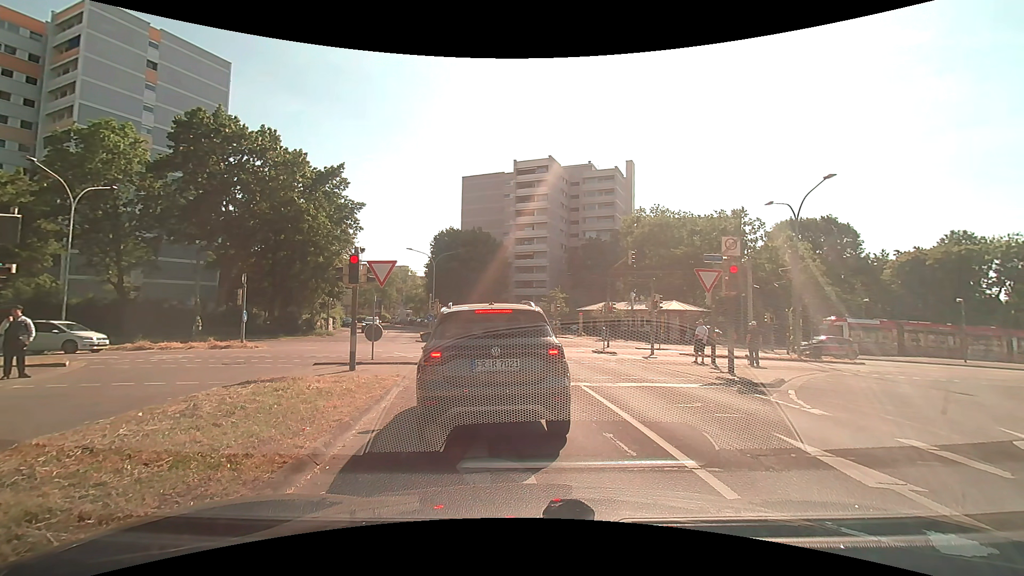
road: residential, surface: asphalt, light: Day
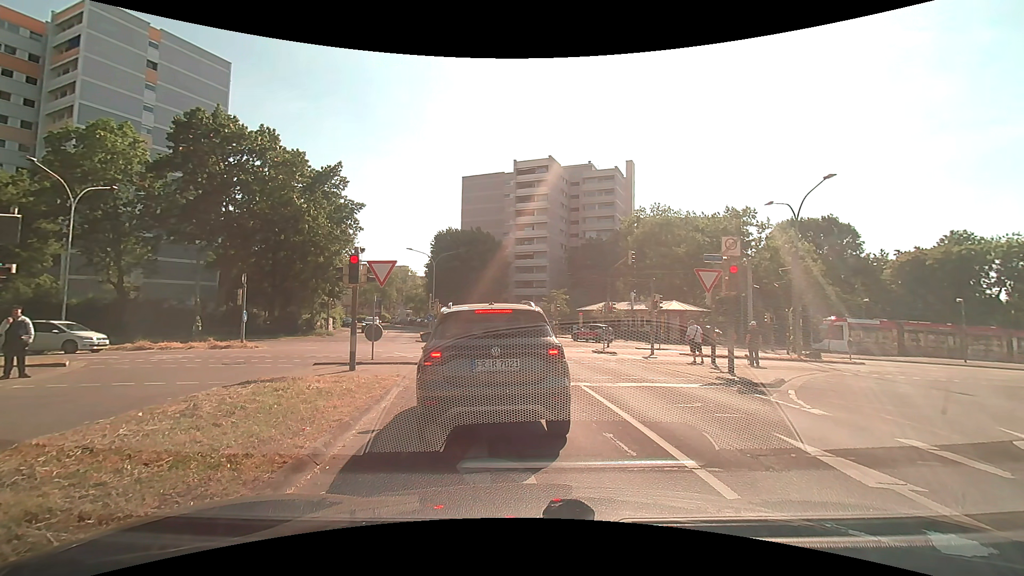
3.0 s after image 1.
(0.0, 0.0) m; 0°
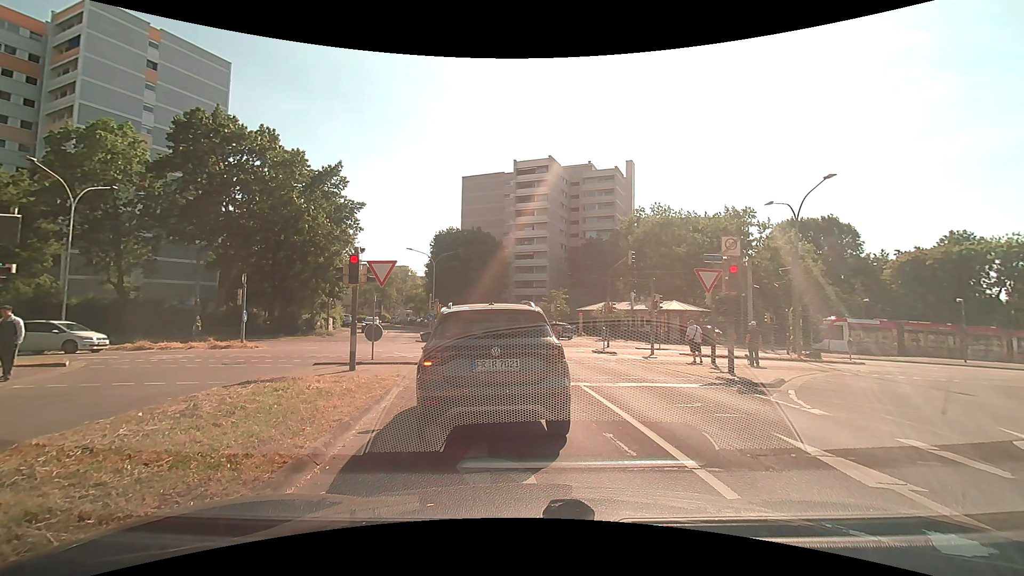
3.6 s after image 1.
(0.0, 0.0) m; 0°
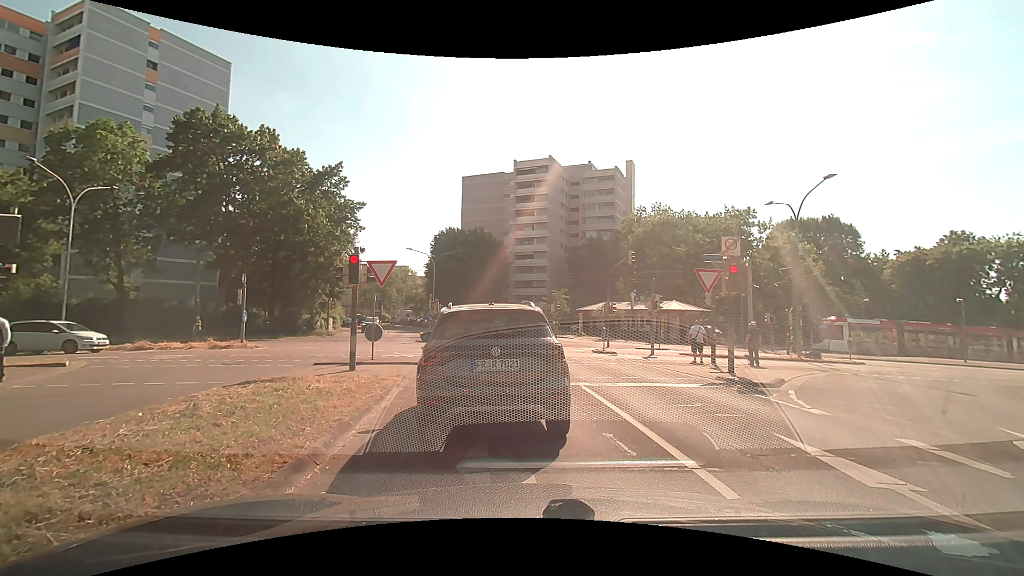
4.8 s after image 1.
(0.0, 0.0) m; 0°
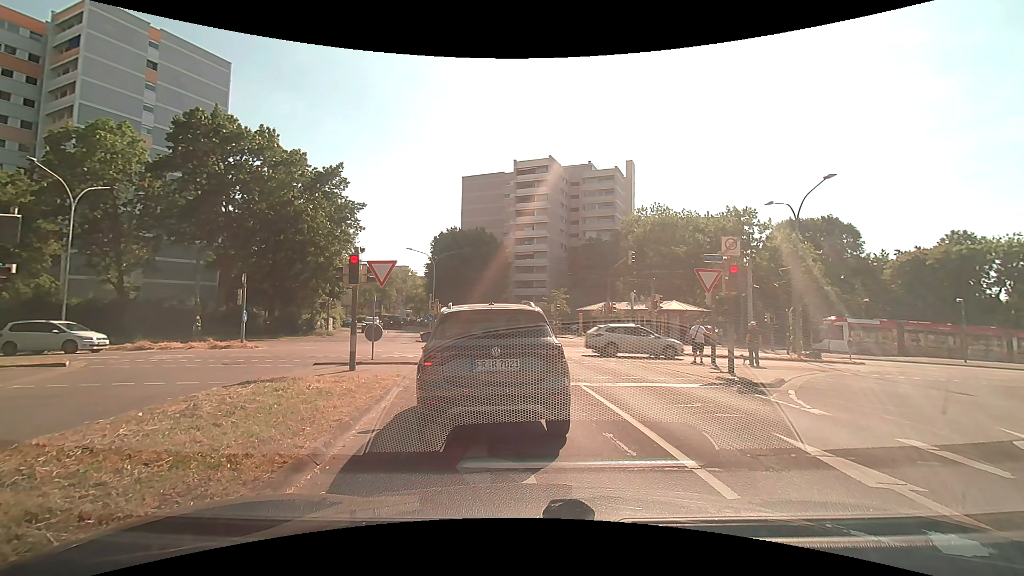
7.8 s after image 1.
(0.0, 0.0) m; 0°
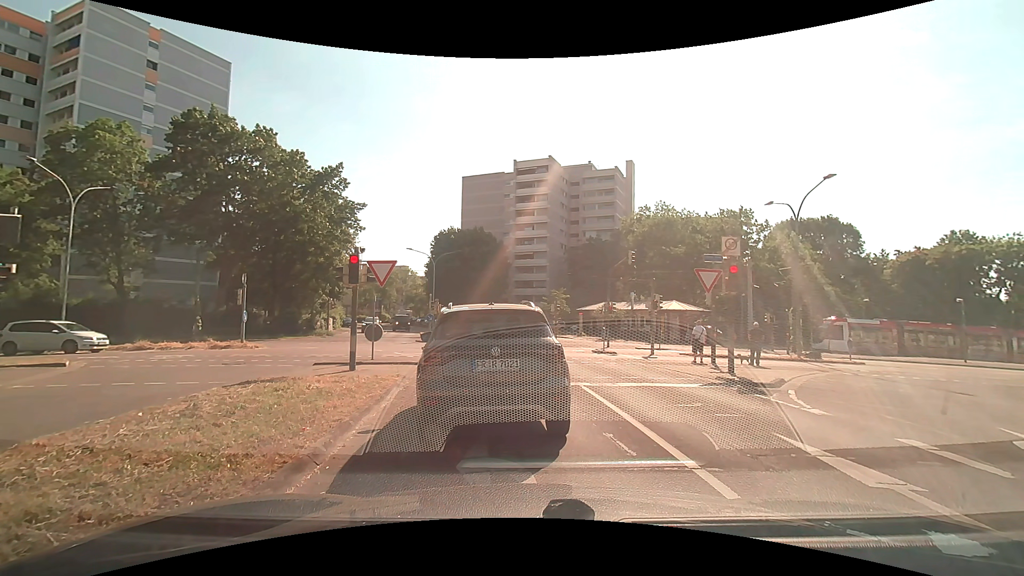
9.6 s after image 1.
(0.0, 0.0) m; 0°
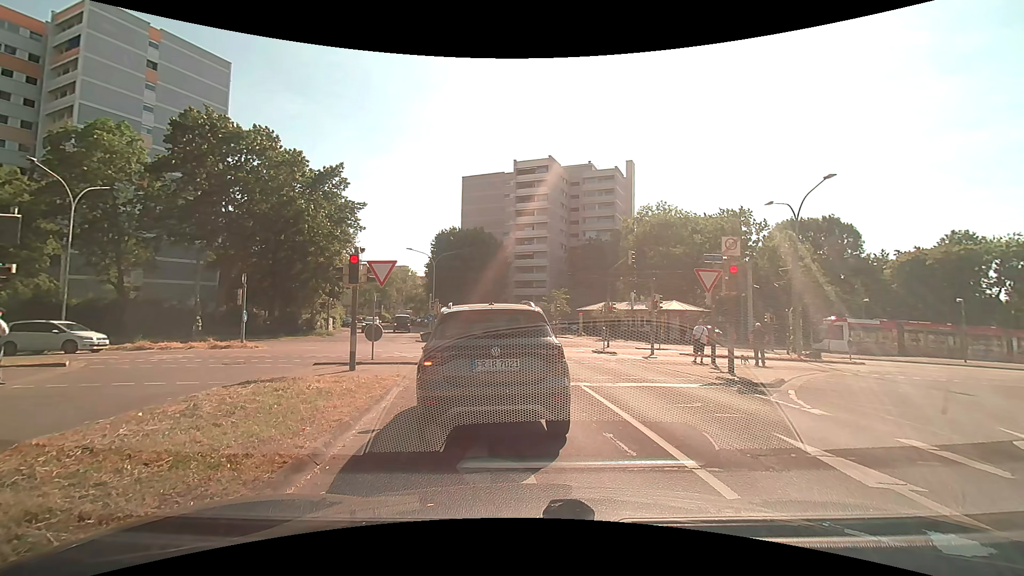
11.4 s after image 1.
(0.0, 0.0) m; 0°
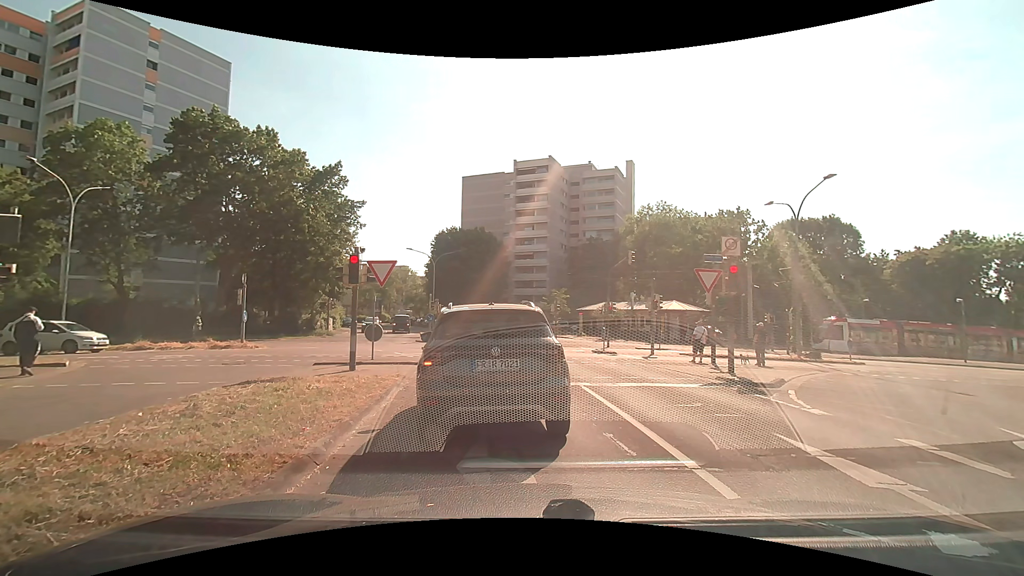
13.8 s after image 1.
(0.0, 0.0) m; 0°
